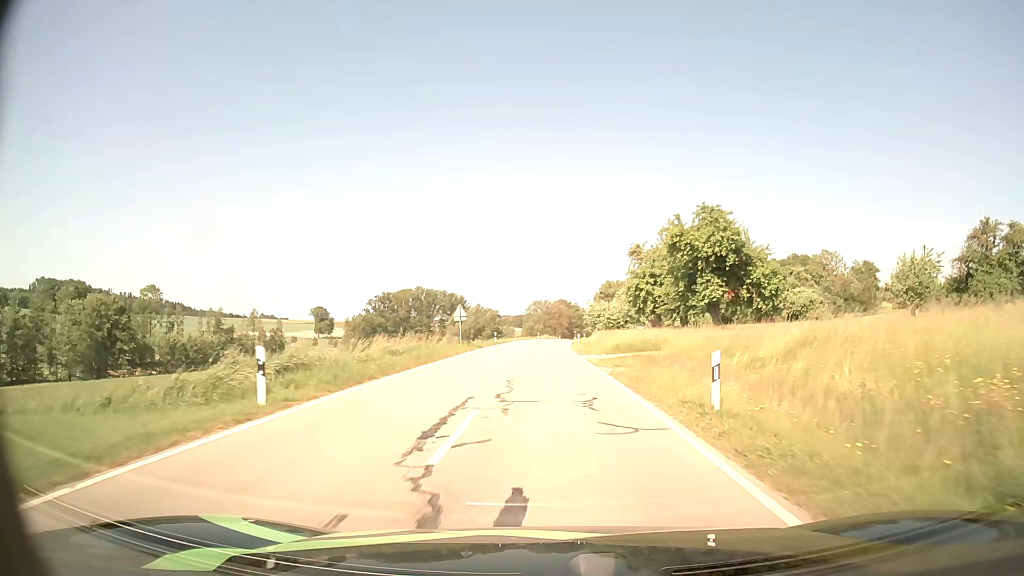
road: tertiary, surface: asphalt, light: Day
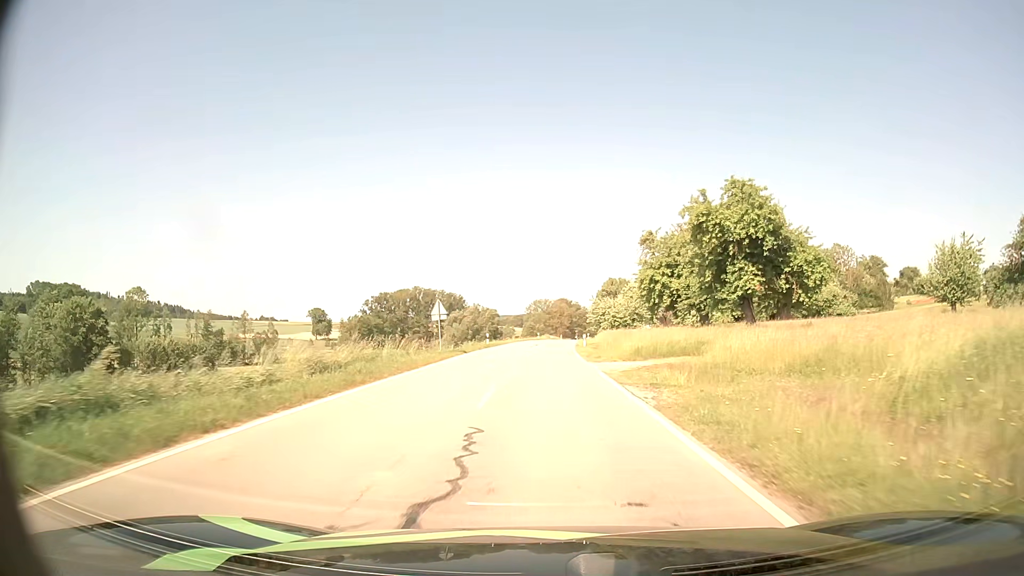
(0.0, +8.3) m; 0°
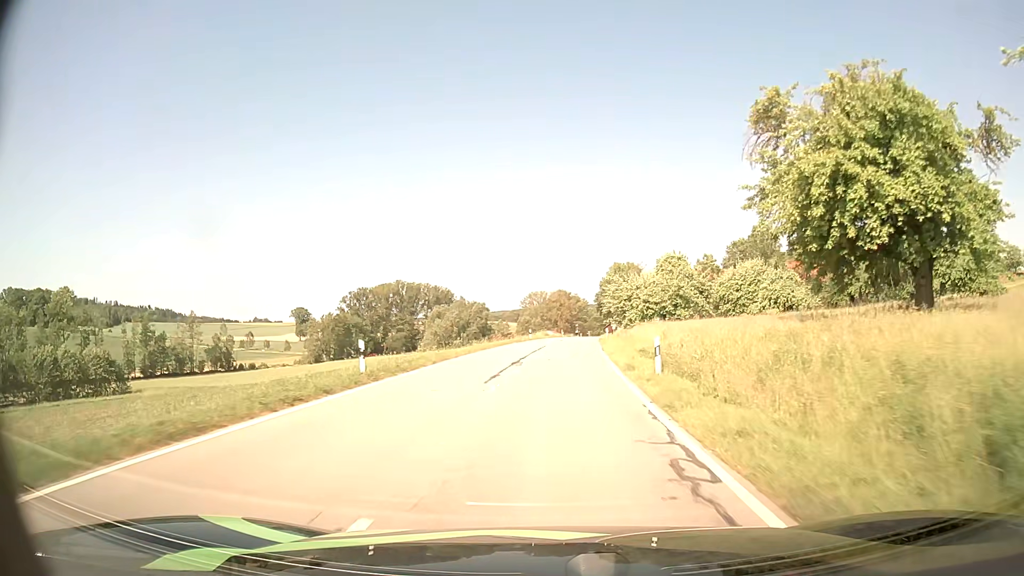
(0.0, +34.9) m; 0°
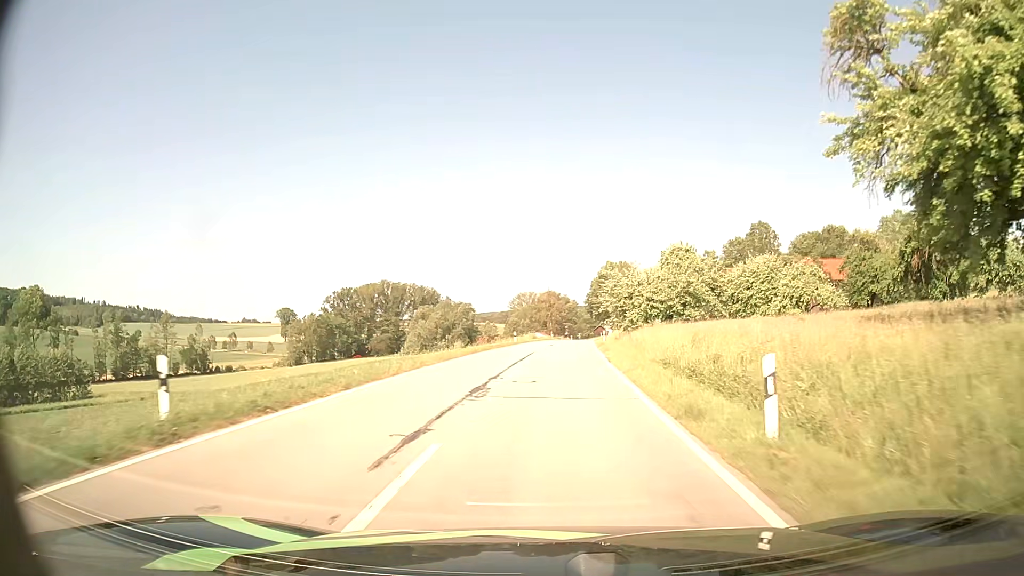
(0.0, +9.1) m; +1°
(0, +10) (0, +20) (+1, +30) (+1, +40) (+2, +50) (+2, +60) (+3, +70) (+4, +80) (+4, +90) (+5, +100) m
